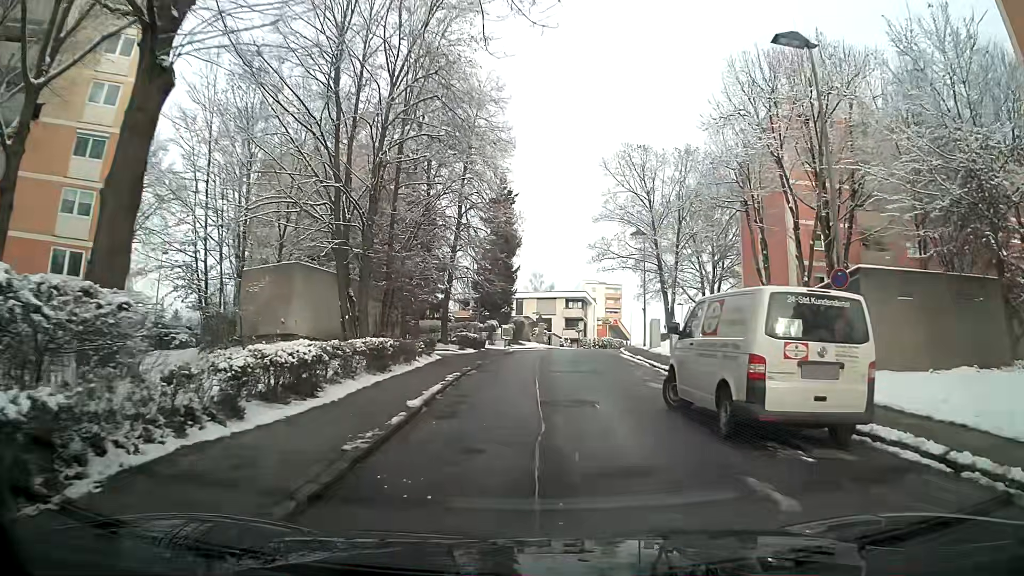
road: residential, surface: asphalt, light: Day
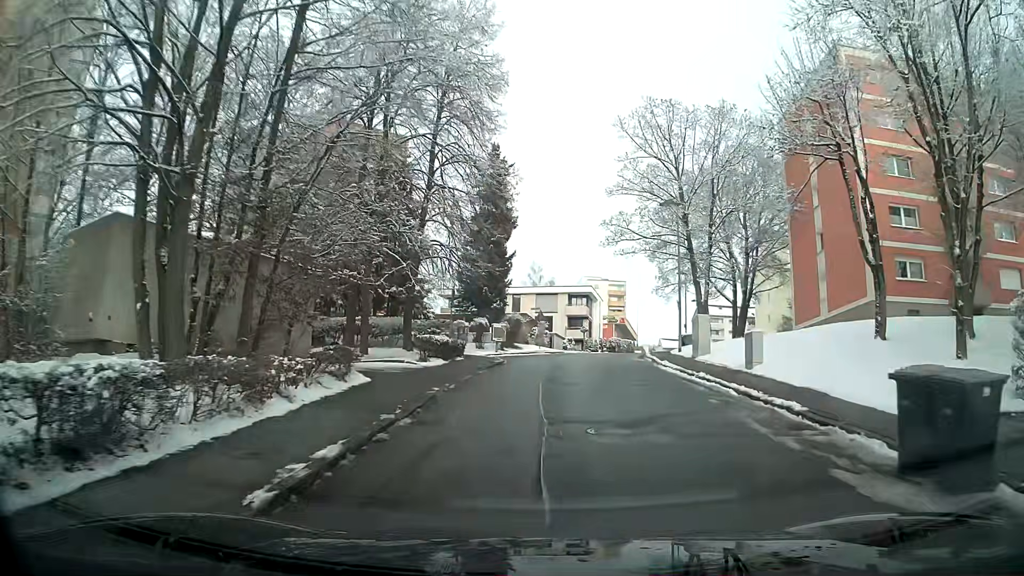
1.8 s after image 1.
(+0.2, +11.0) m; +2°
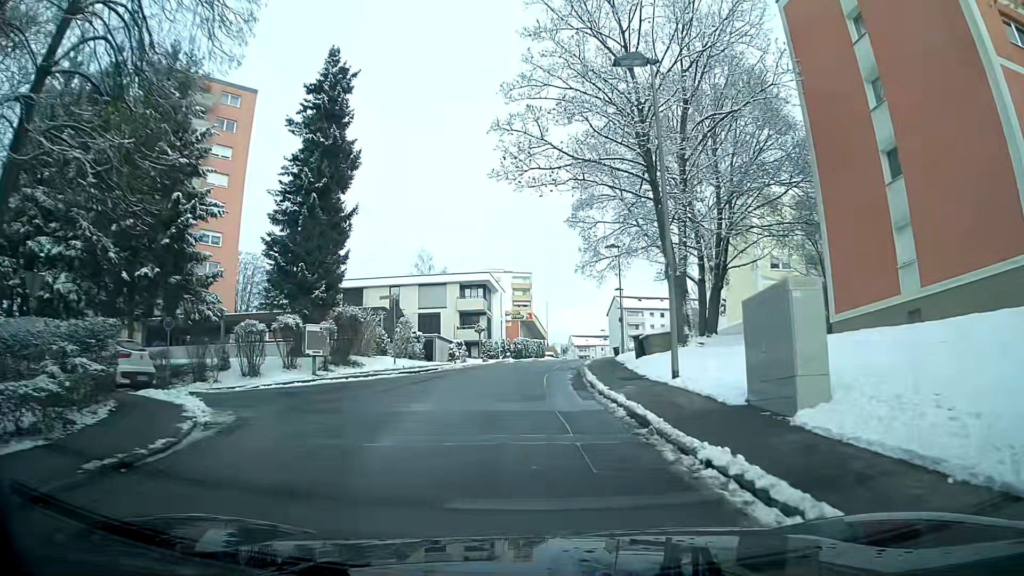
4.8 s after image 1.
(+1.5, +19.0) m; +6°
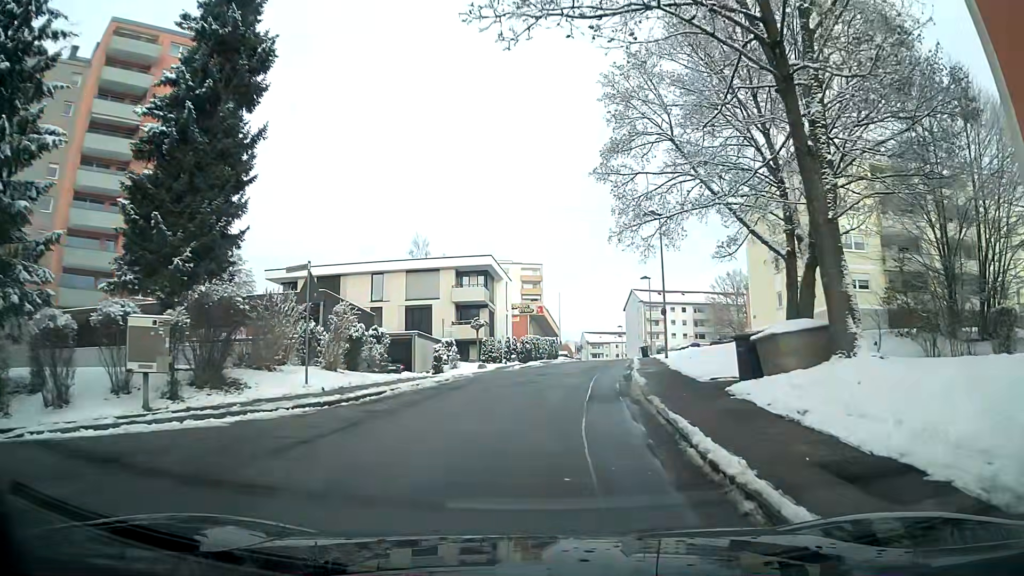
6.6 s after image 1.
(0.0, +12.1) m; 0°
(0, +10) (+1, +20) (+3, +30) (+4, +40) (+5, +50) (+7, +60) (+8, +69) (+10, +79) (+11, +89) (+12, +99) m
